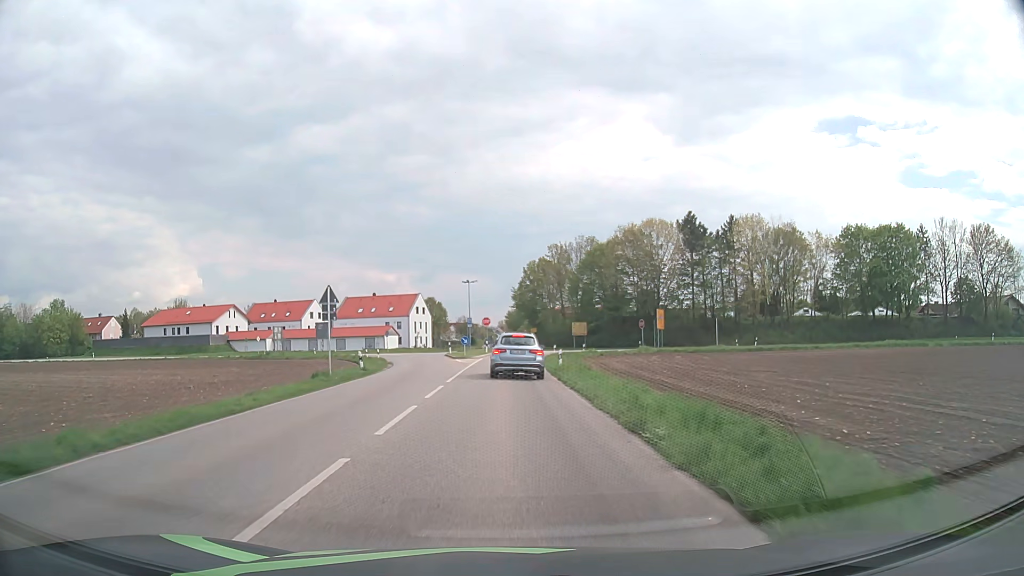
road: secondary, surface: asphalt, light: Day
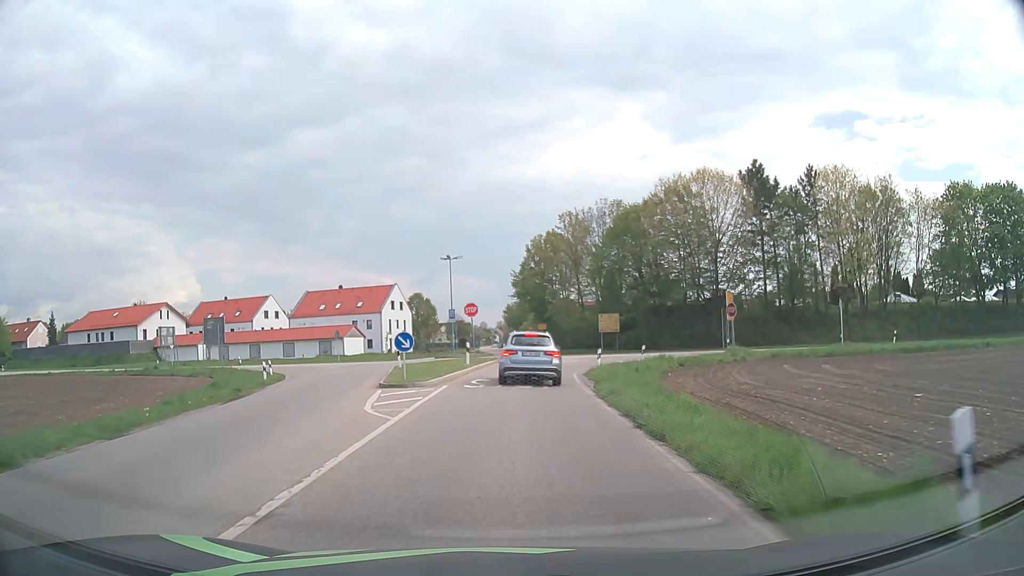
(0.0, +28.1) m; 0°
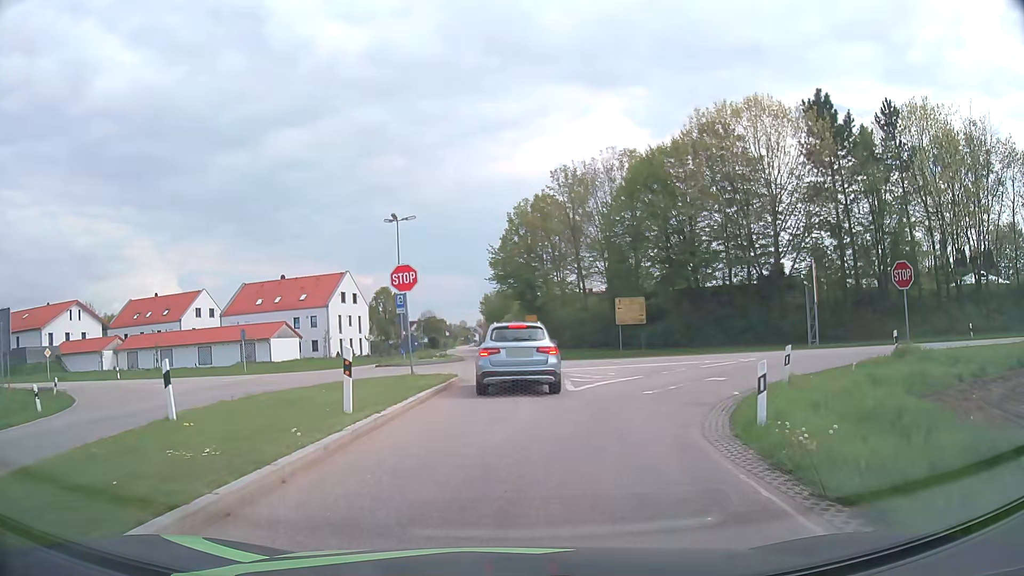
(+0.3, +20.5) m; +2°
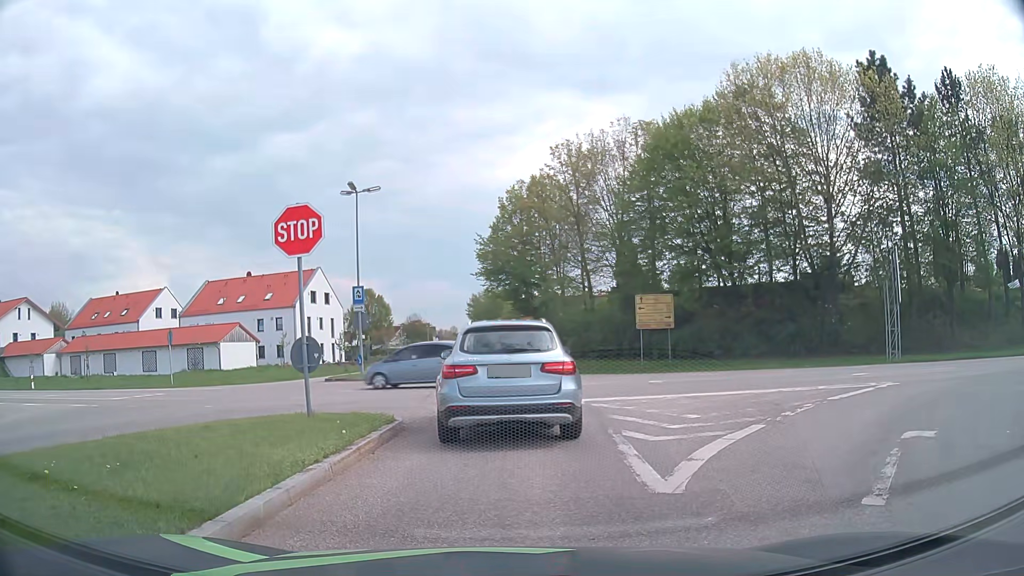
(0.0, +9.5) m; 0°
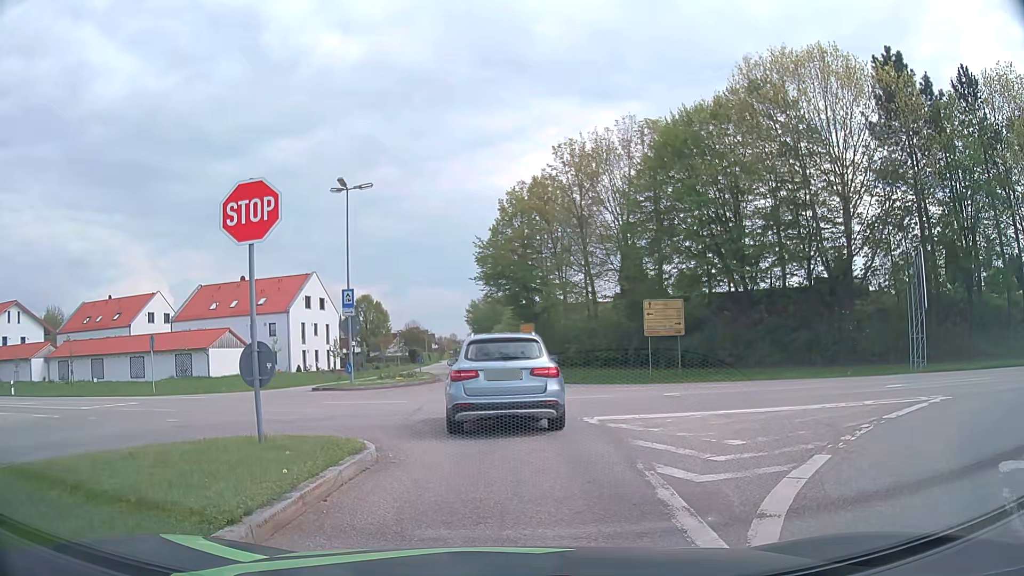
(0.0, +2.3) m; 0°
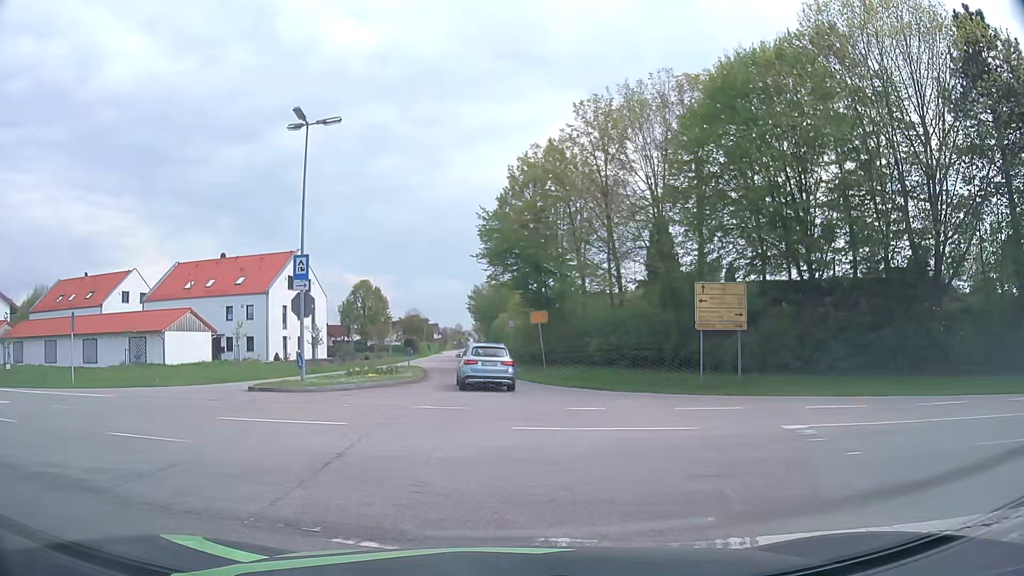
(+0.1, +8.4) m; 0°
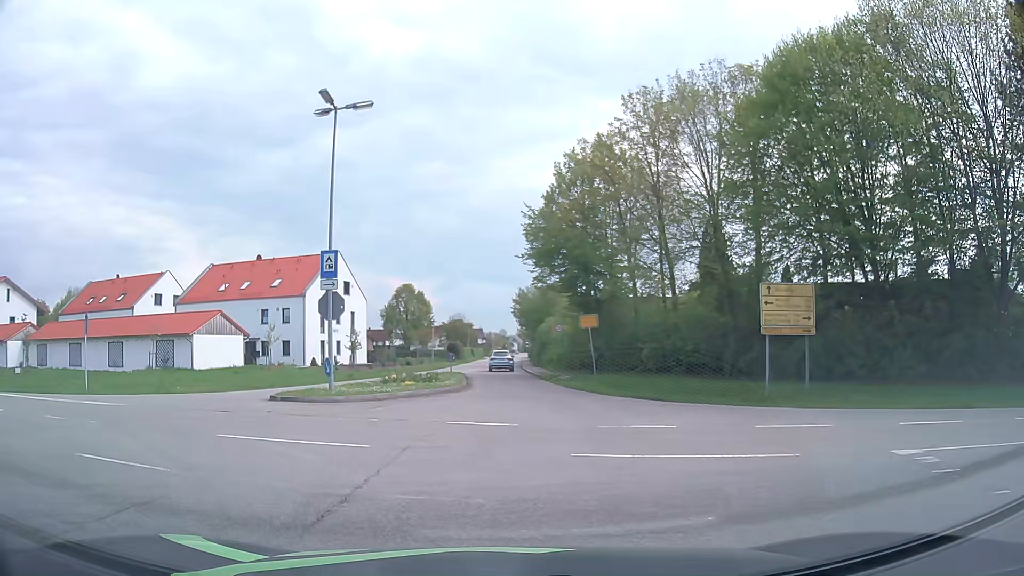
(0.0, +2.3) m; -2°
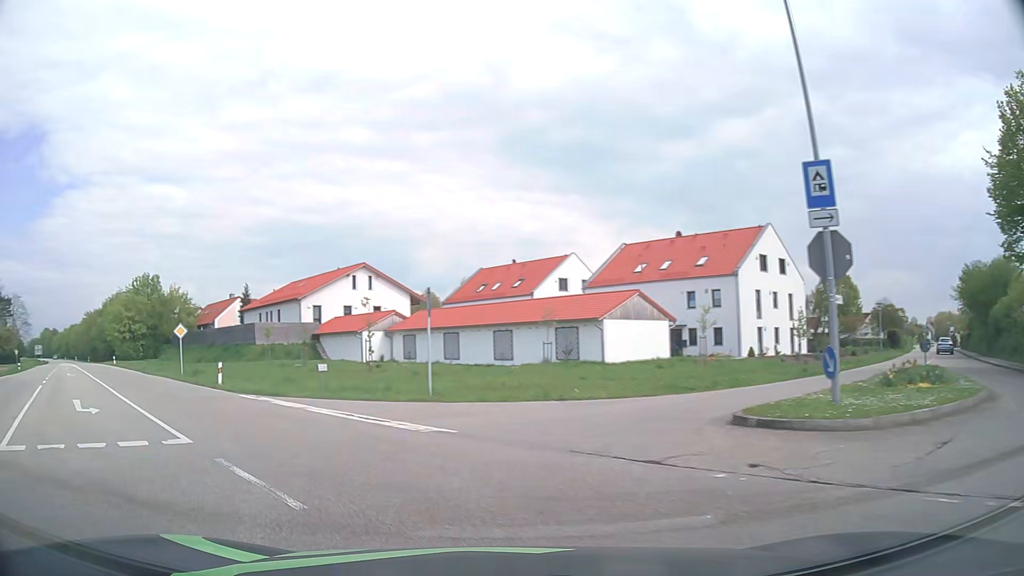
(-2.9, +9.3) m; -35°
(-3, +10) (-8, +18) (-15, +26) (-21, +33) (-27, +41) (-34, +49) (-40, +56) (-47, +64) (-53, +71) (-60, +79) m
